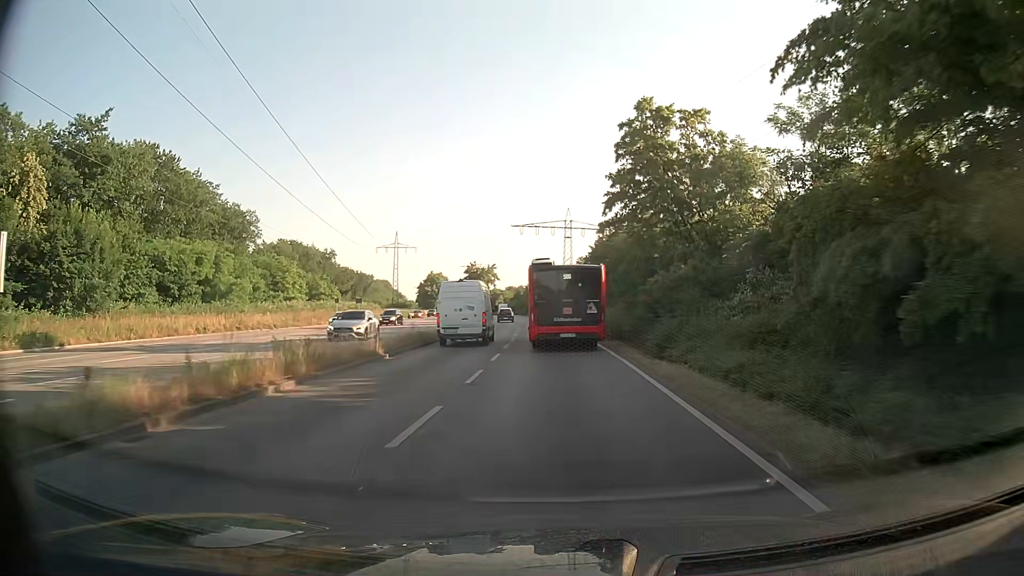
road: primary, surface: asphalt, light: Day
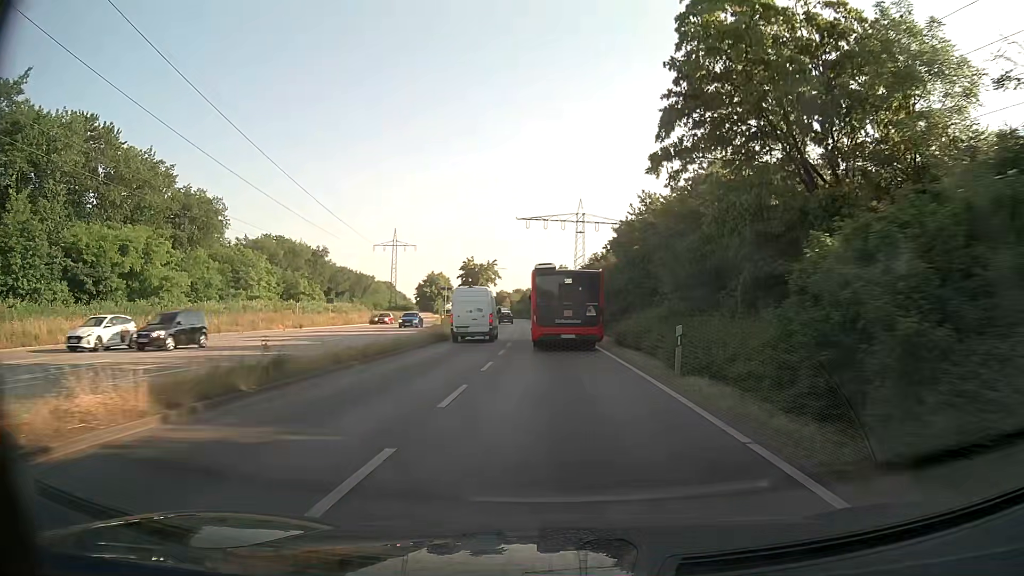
(-0.2, +15.3) m; -1°
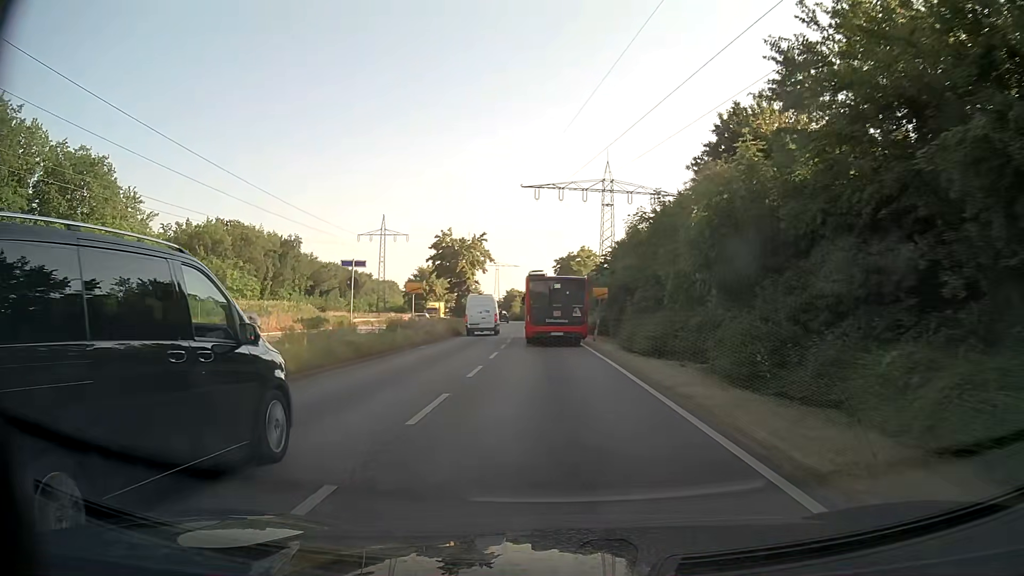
(-0.3, +32.1) m; -1°
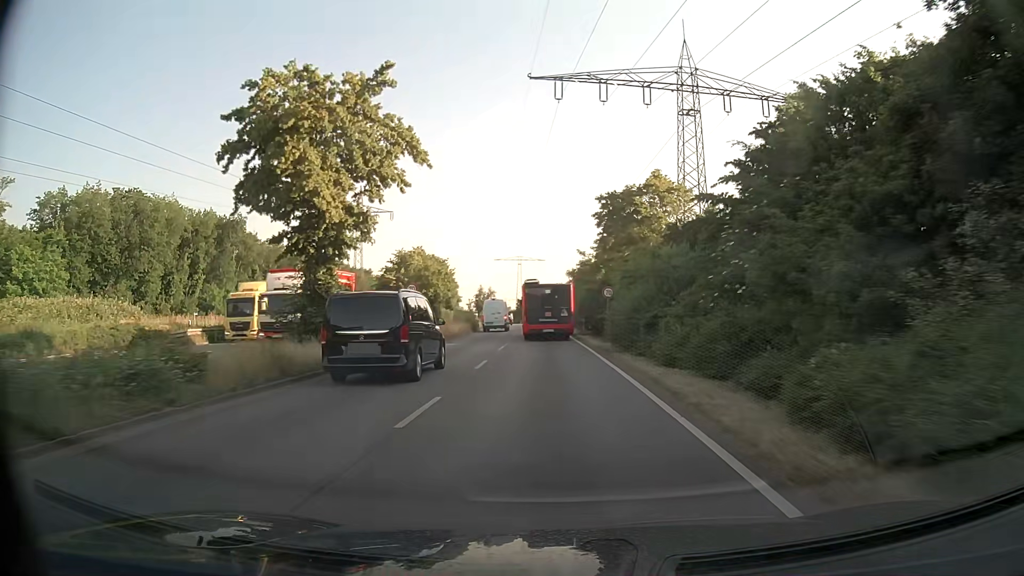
(-1.0, +43.0) m; -2°
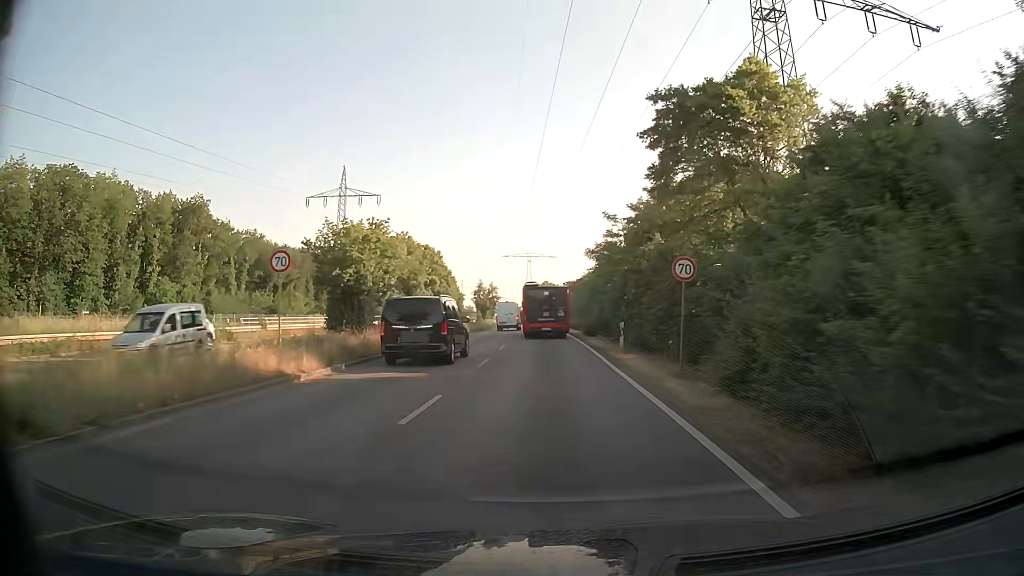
(-0.3, +17.9) m; -2°
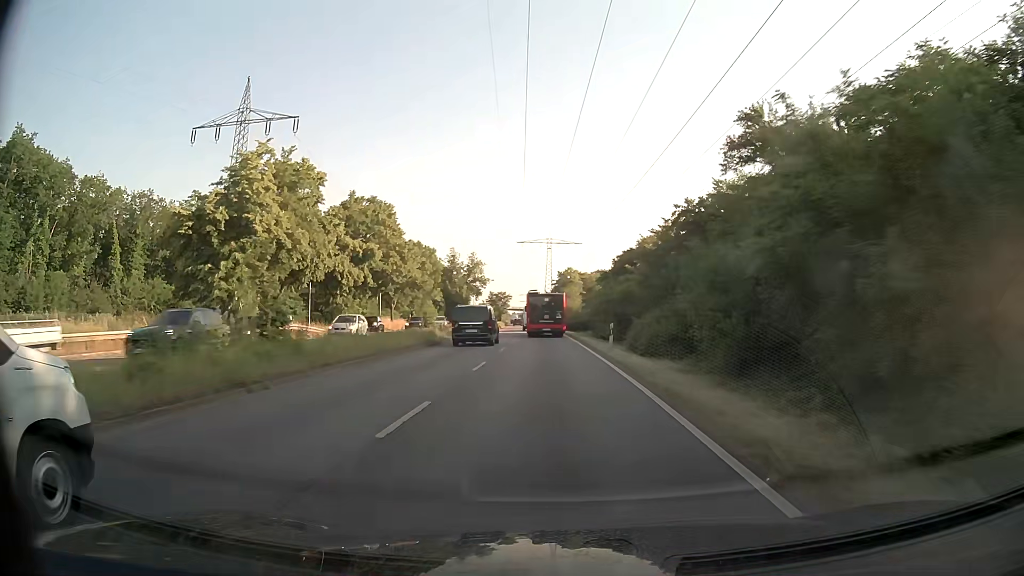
(-0.6, +46.5) m; -1°
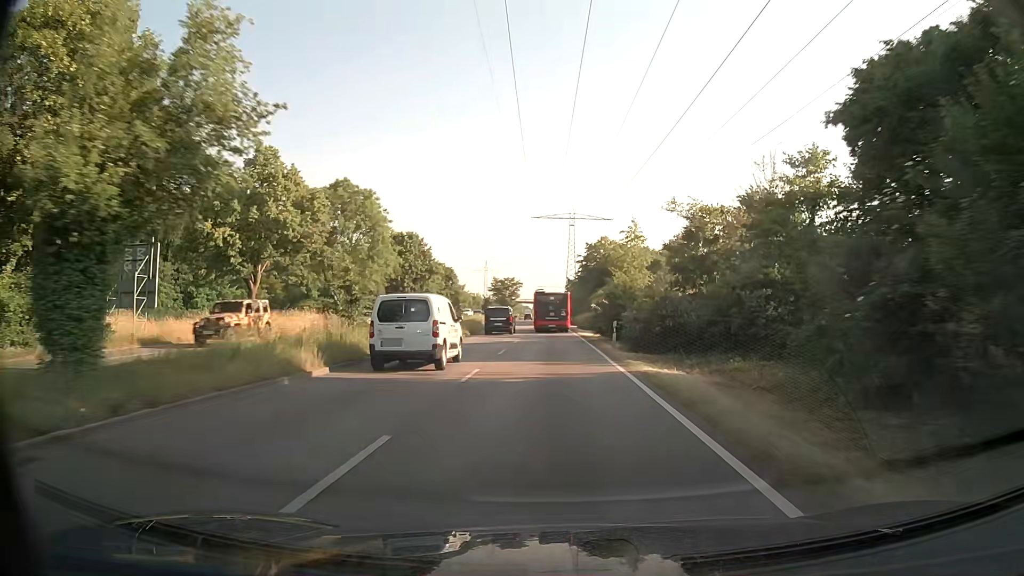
(-1.0, +48.9) m; -2°
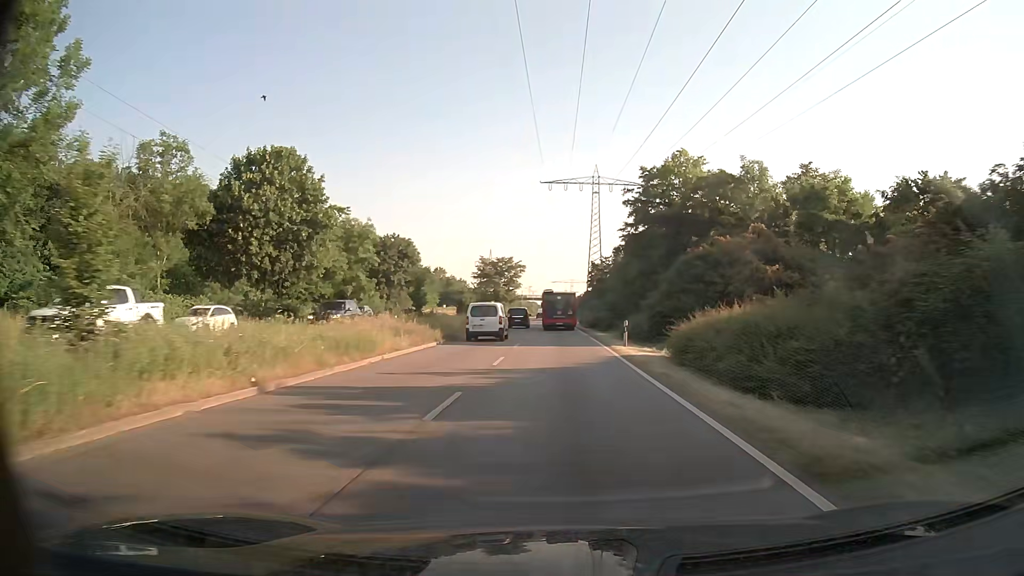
(-0.4, +51.0) m; -1°
(0, +10) (0, +20) (0, +30) (0, +40) (0, +50) (0, +60) (-1, +70) (-1, +80) (-1, +90) (-1, +100) m
